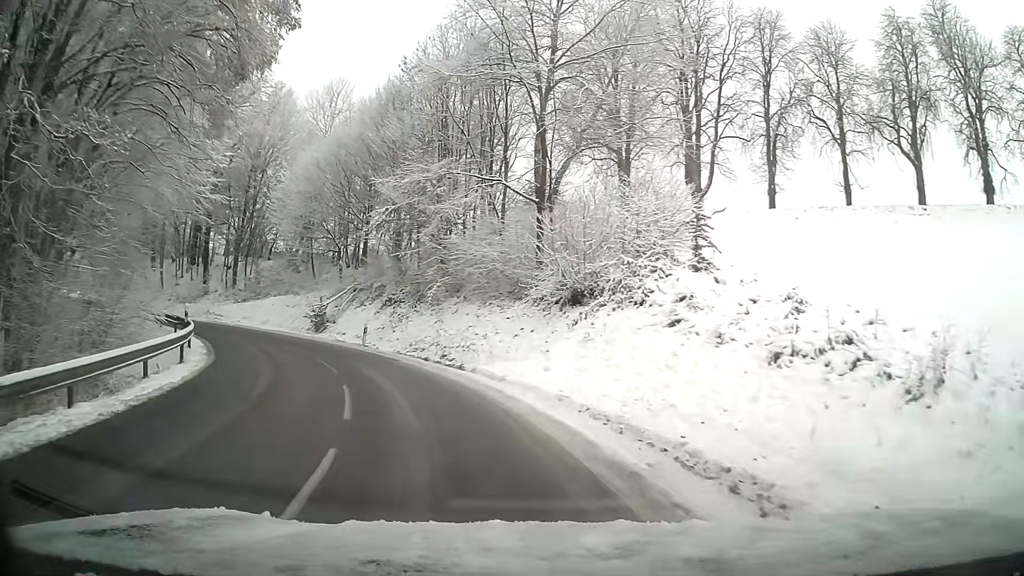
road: tertiary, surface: asphalt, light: Day
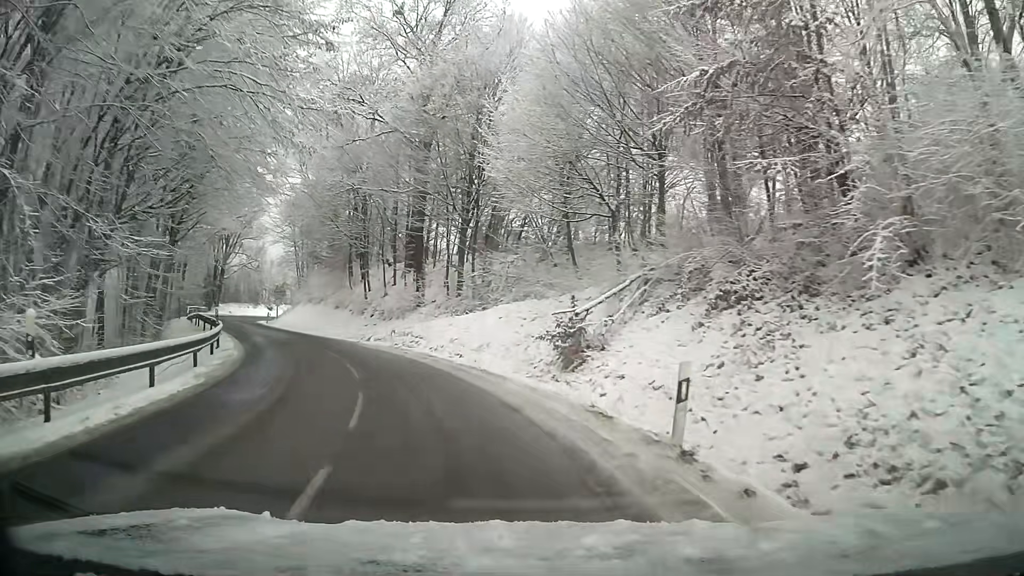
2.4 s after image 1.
(-4.3, +19.5) m; -25°
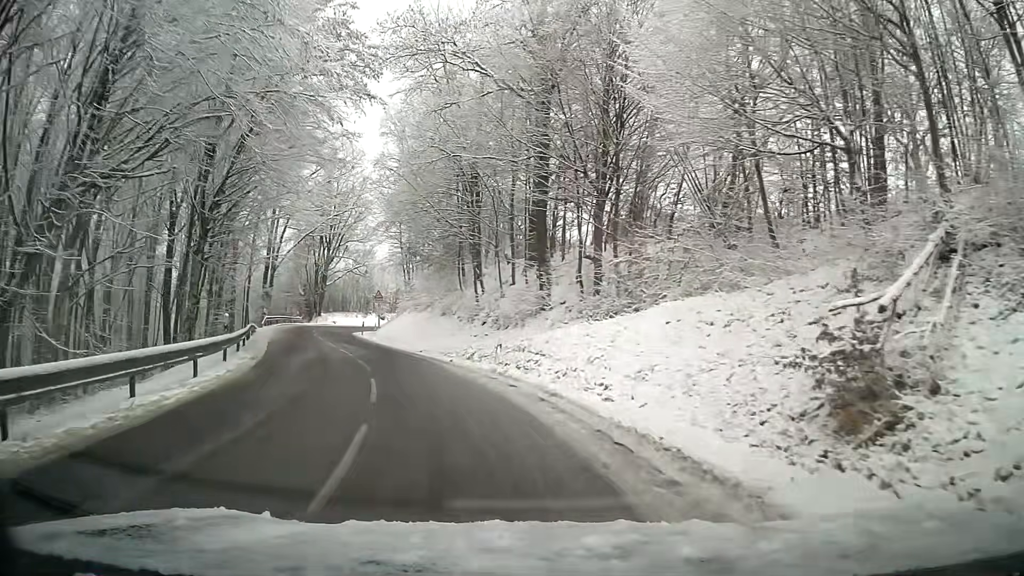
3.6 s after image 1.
(-1.0, +10.1) m; -10°
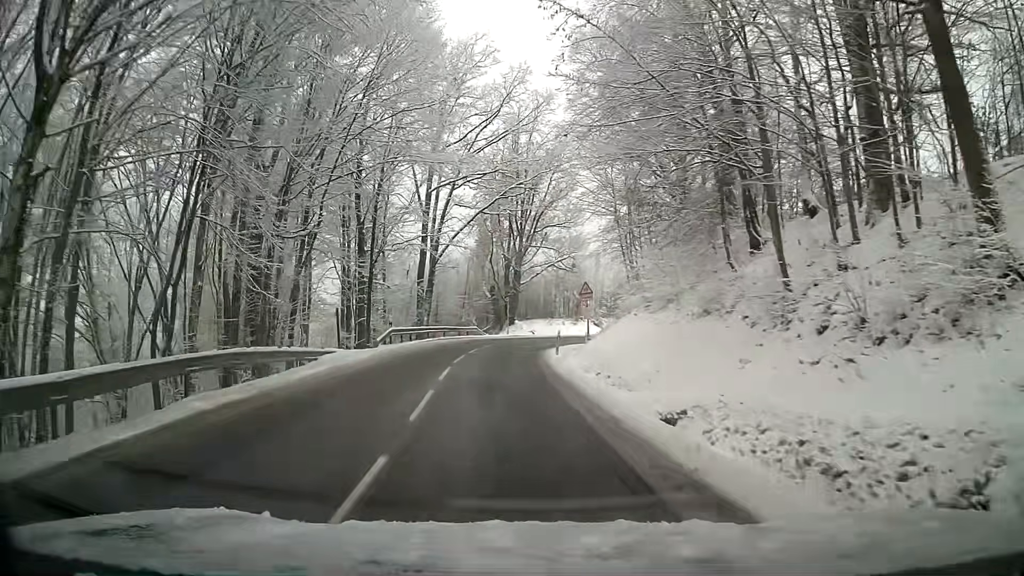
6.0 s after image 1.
(-3.8, +20.6) m; -19°
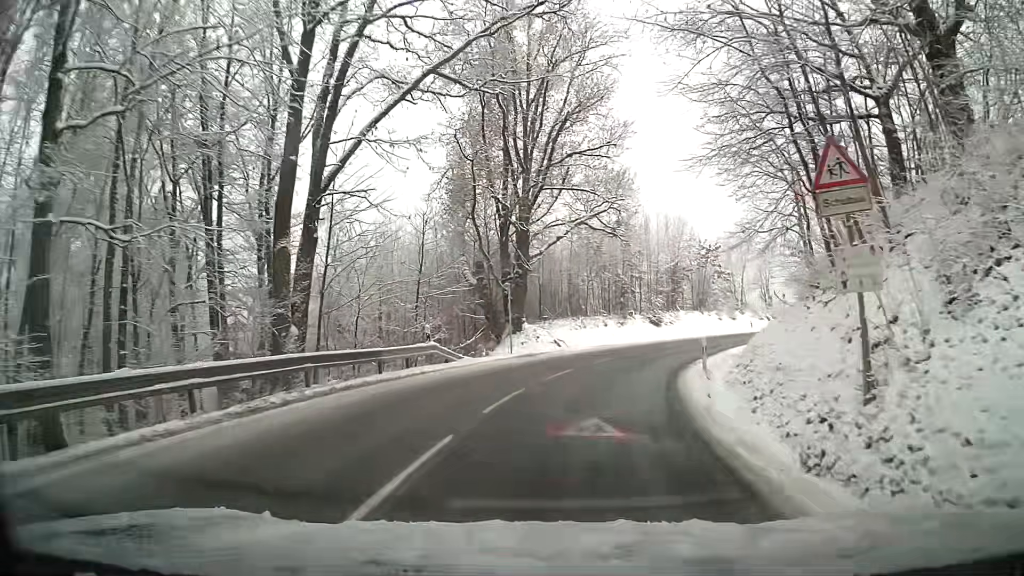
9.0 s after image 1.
(-0.3, +29.9) m; +3°
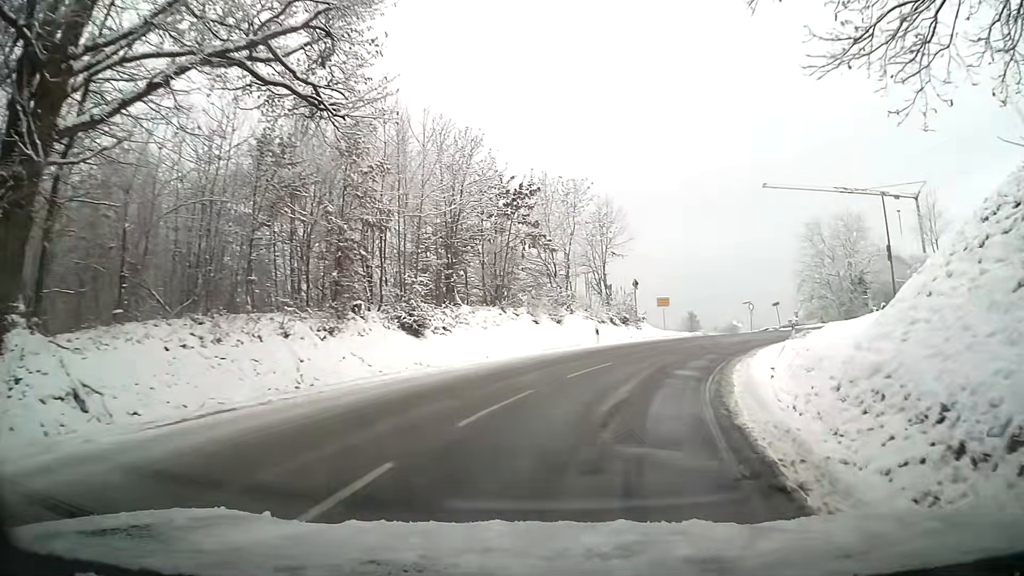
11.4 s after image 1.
(+4.0, +25.4) m; +20°
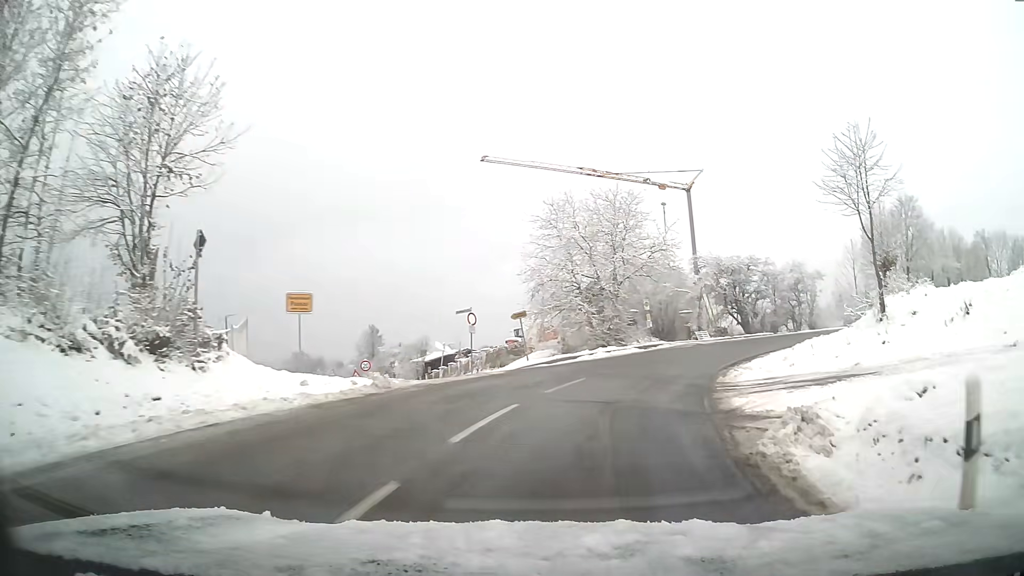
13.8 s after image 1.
(+6.1, +23.4) m; +28°
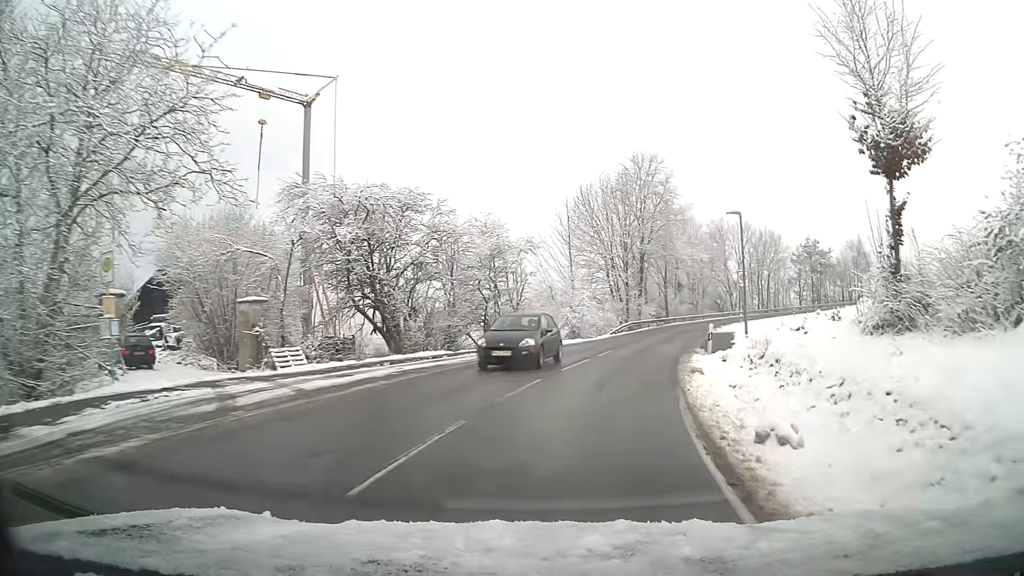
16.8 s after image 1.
(+8.6, +31.1) m; +31°
